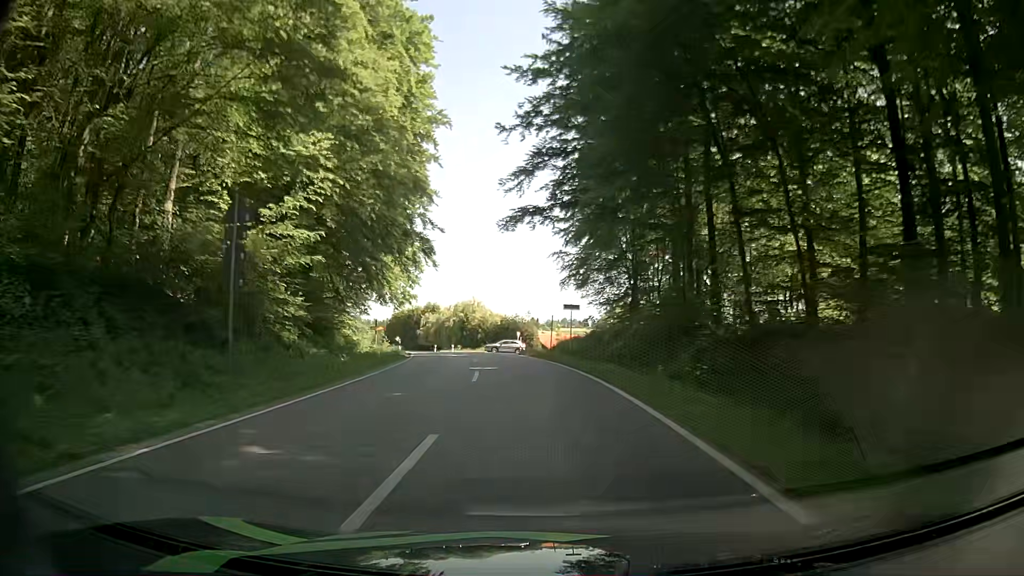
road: tertiary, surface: asphalt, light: Day
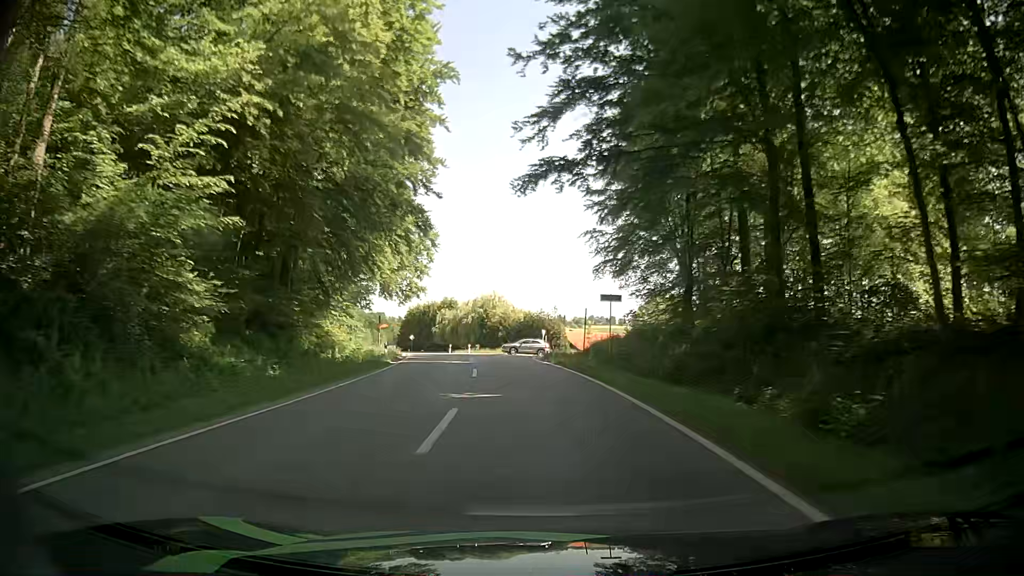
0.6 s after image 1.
(-0.1, +10.0) m; -2°
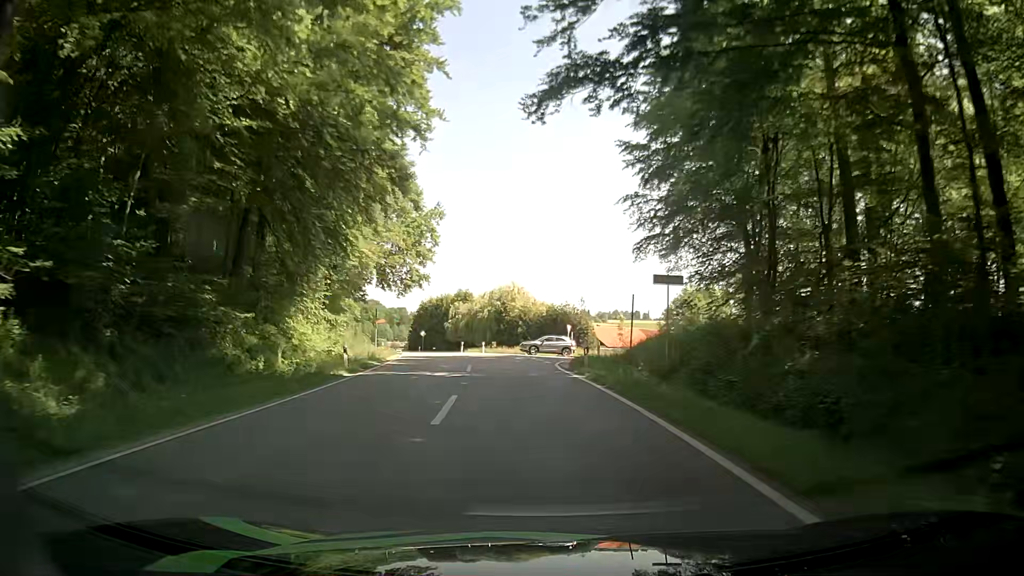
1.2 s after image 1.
(-0.2, +10.0) m; -2°
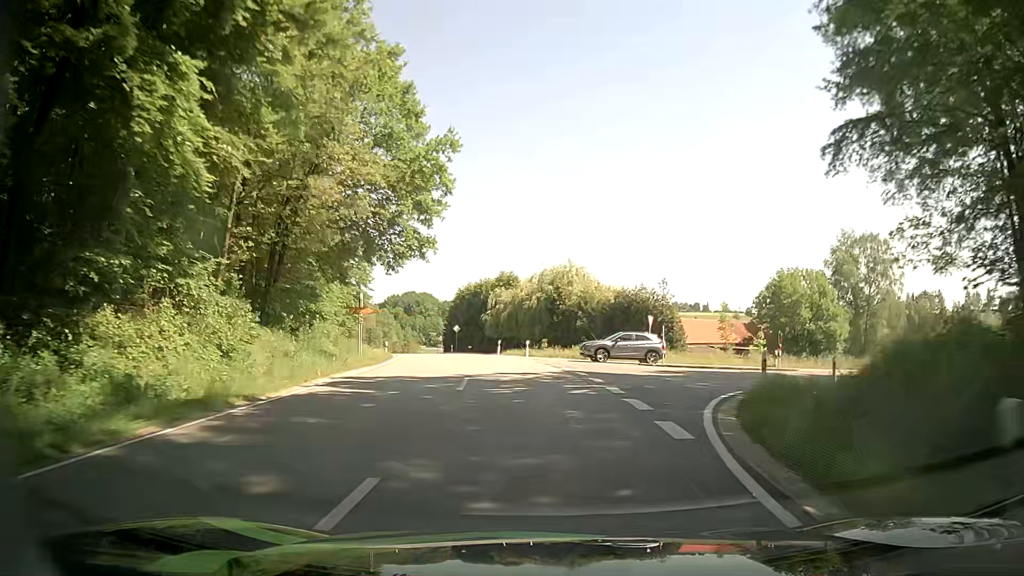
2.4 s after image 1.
(-0.6, +19.7) m; -5°
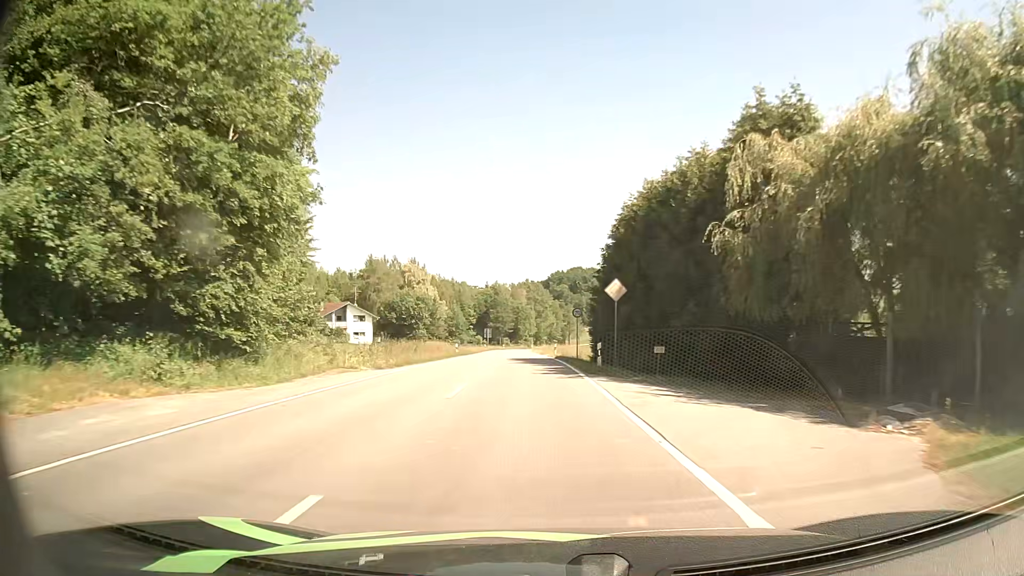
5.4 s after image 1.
(-6.4, +51.1) m; -15°
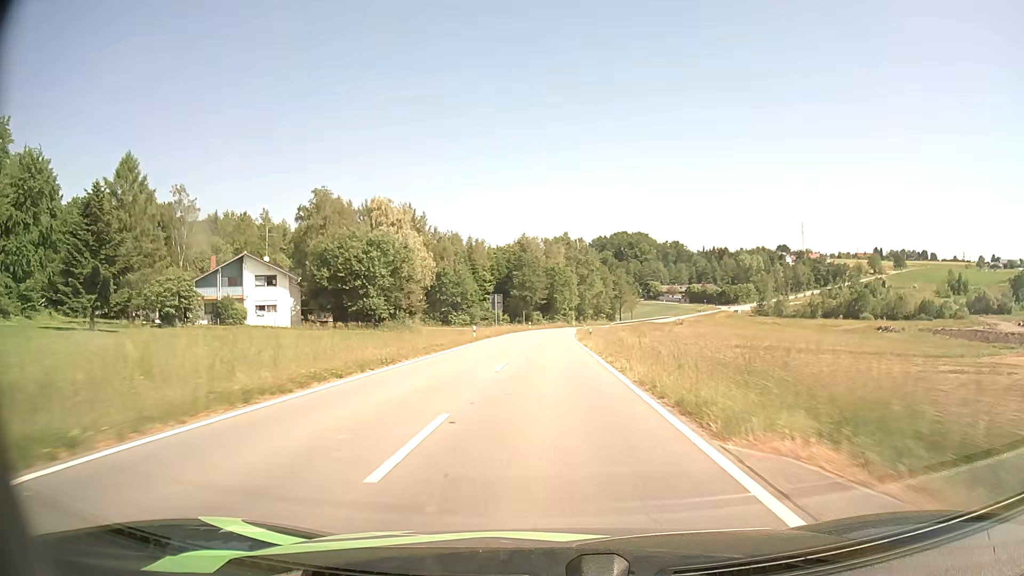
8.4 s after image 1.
(-2.2, +57.7) m; -4°
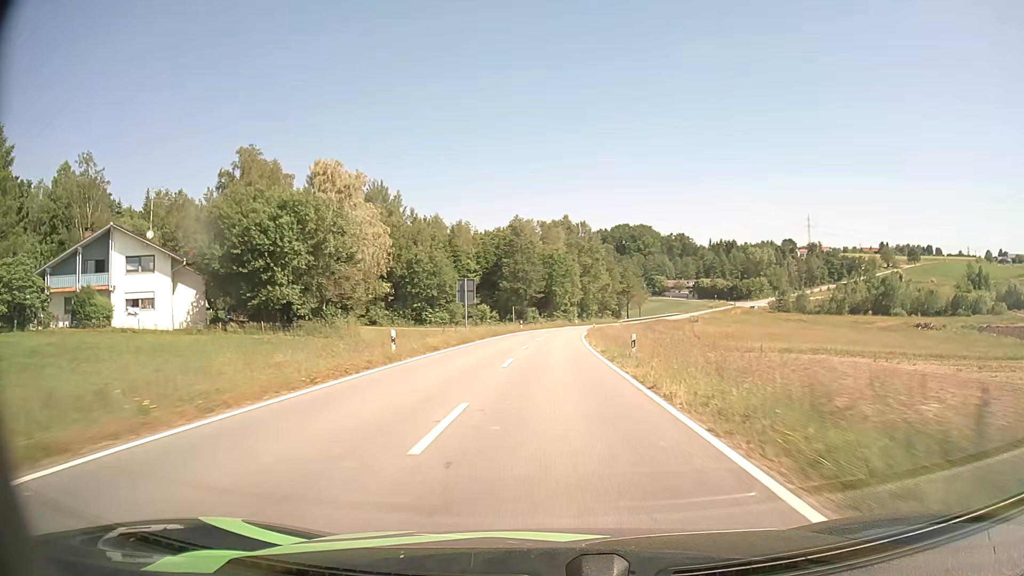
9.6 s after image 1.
(0.0, +23.8) m; 0°
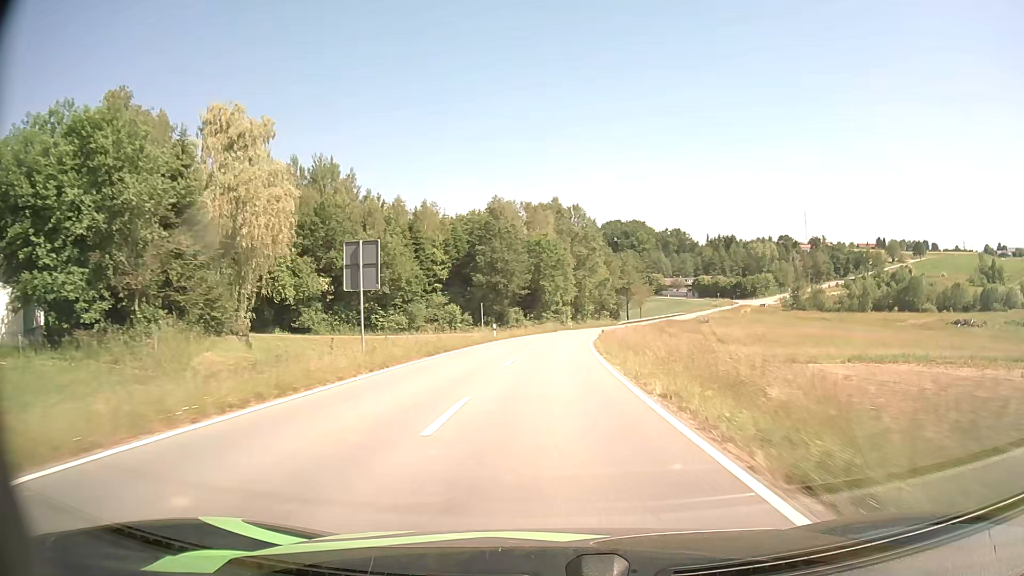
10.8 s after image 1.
(+0.1, +23.6) m; +1°
(0, +10) (0, +20) (0, +30) (+1, +40) (+1, +50) (+2, +60) (+3, +70) (+5, +80) (+7, +90) (+9, +99) m
